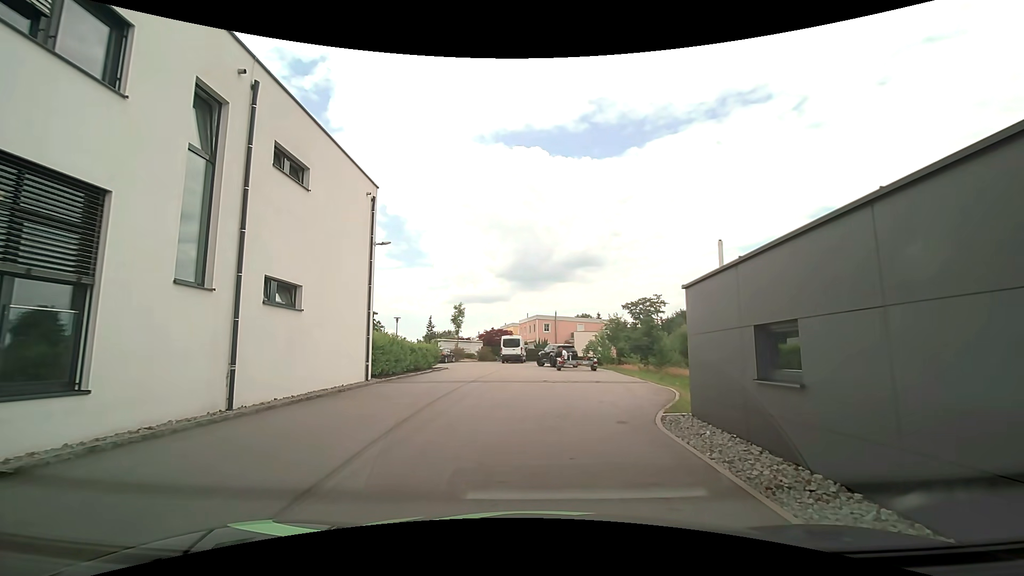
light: Day
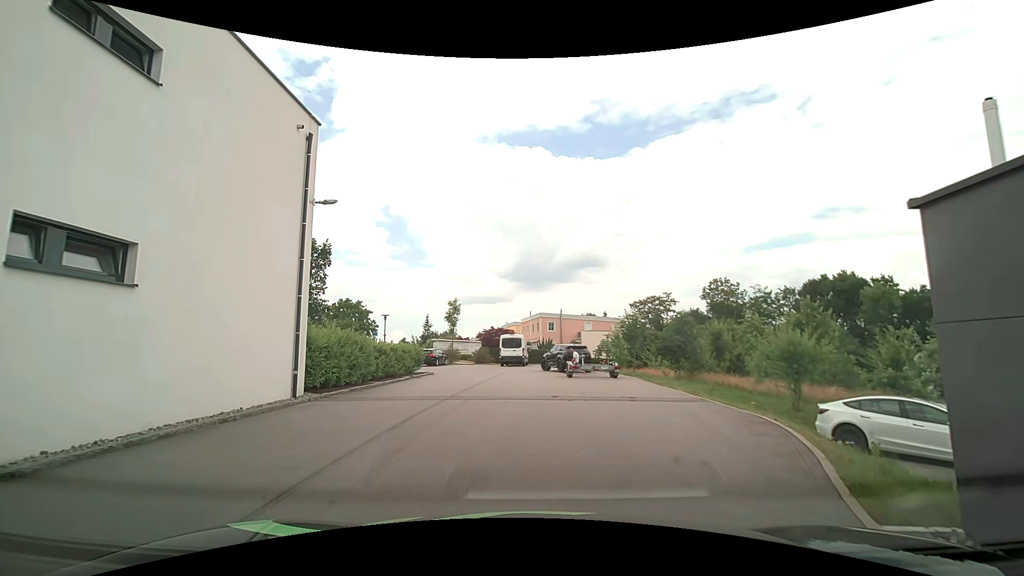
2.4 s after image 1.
(-0.1, +6.1) m; -1°
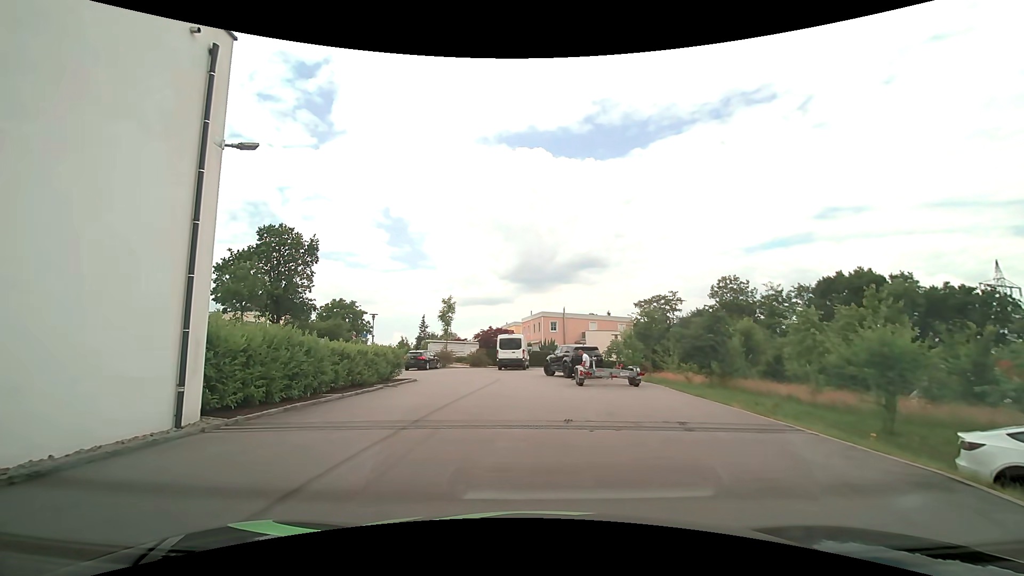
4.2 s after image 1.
(0.0, +4.3) m; -1°
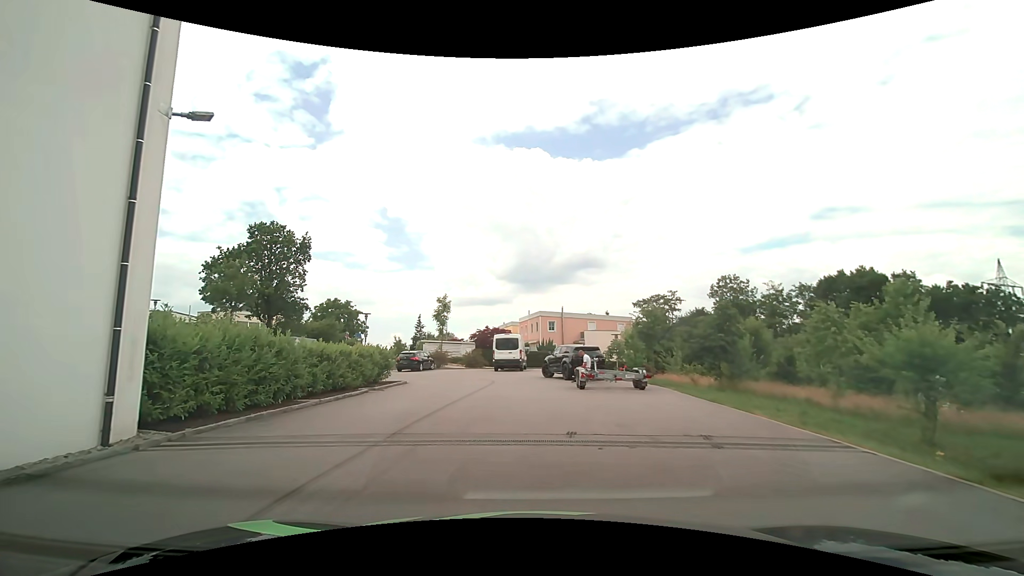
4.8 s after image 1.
(0.0, +1.4) m; +1°
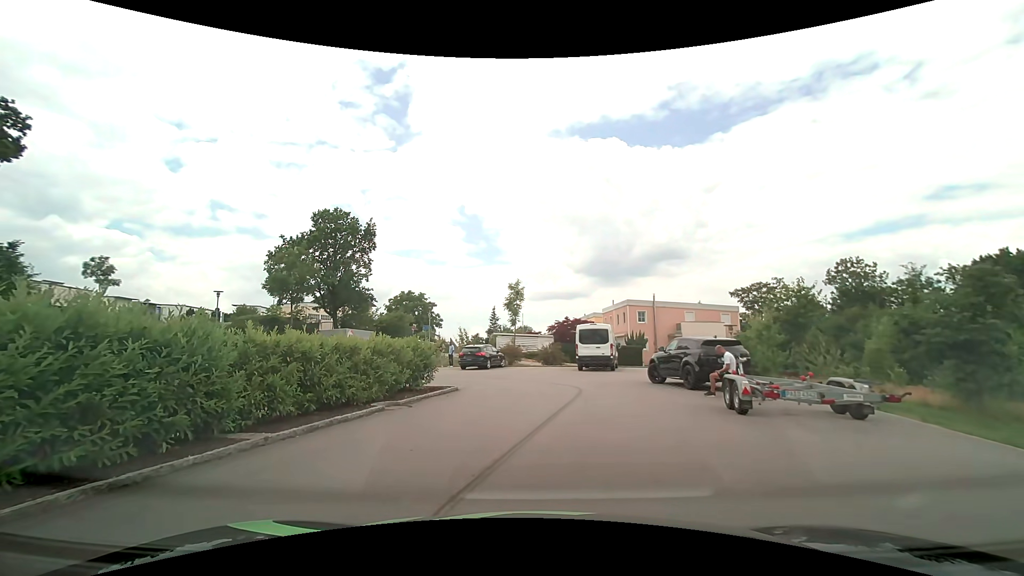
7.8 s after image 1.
(-0.4, +6.9) m; -9°
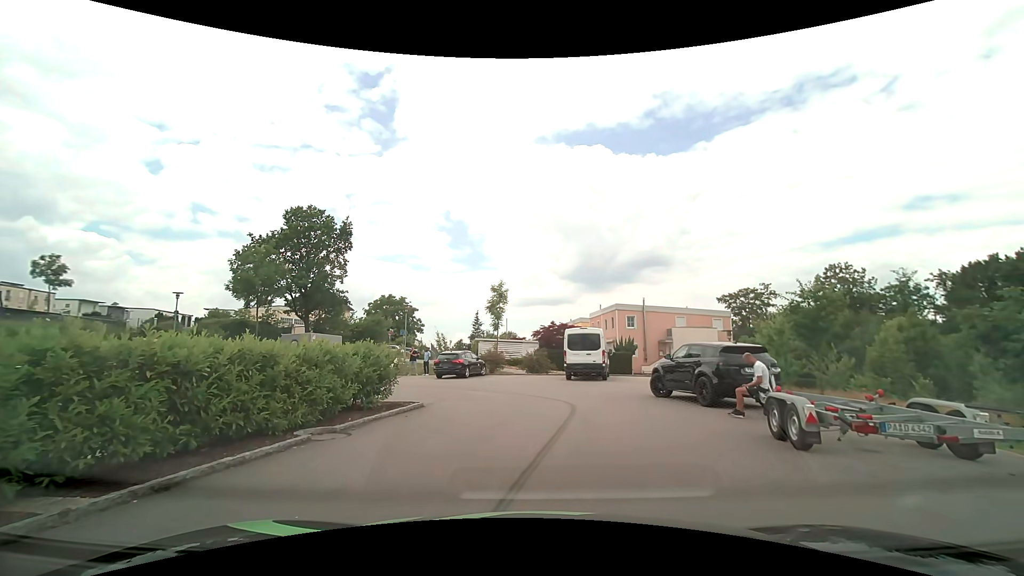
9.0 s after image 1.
(0.0, +2.8) m; +2°
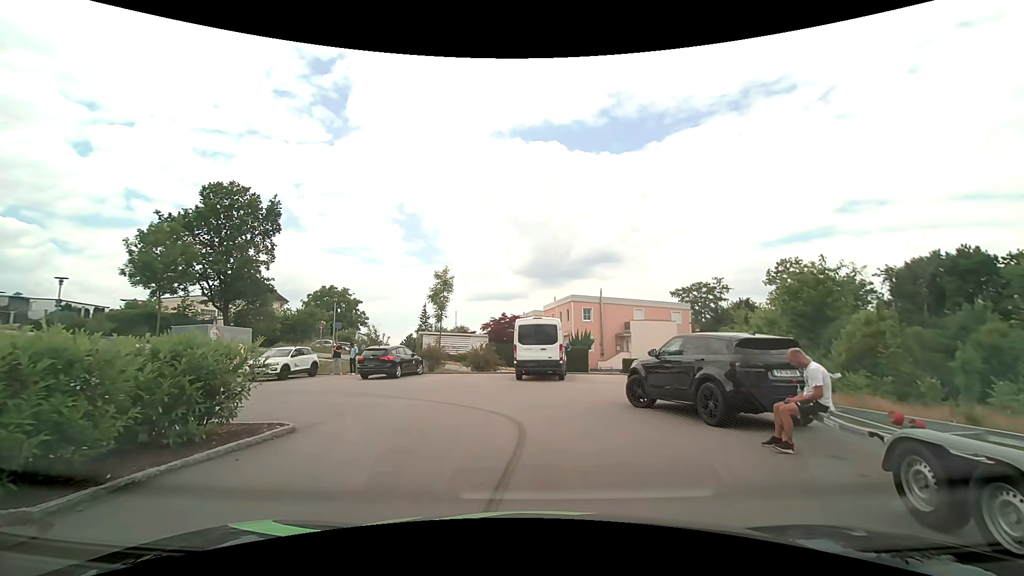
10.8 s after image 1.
(+0.2, +4.3) m; +6°
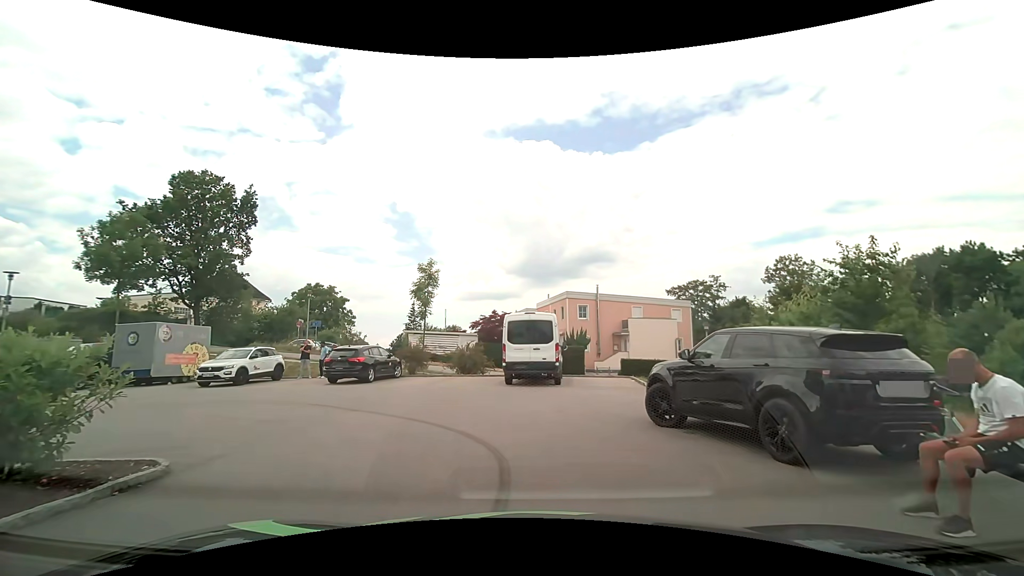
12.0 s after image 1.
(0.0, +2.8) m; -1°
